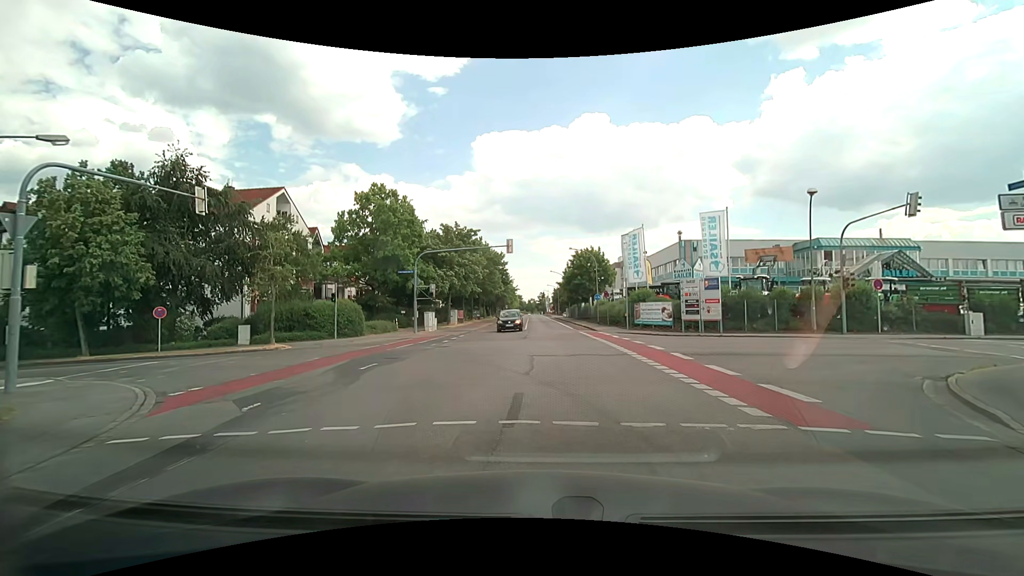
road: tertiary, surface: asphalt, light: Day
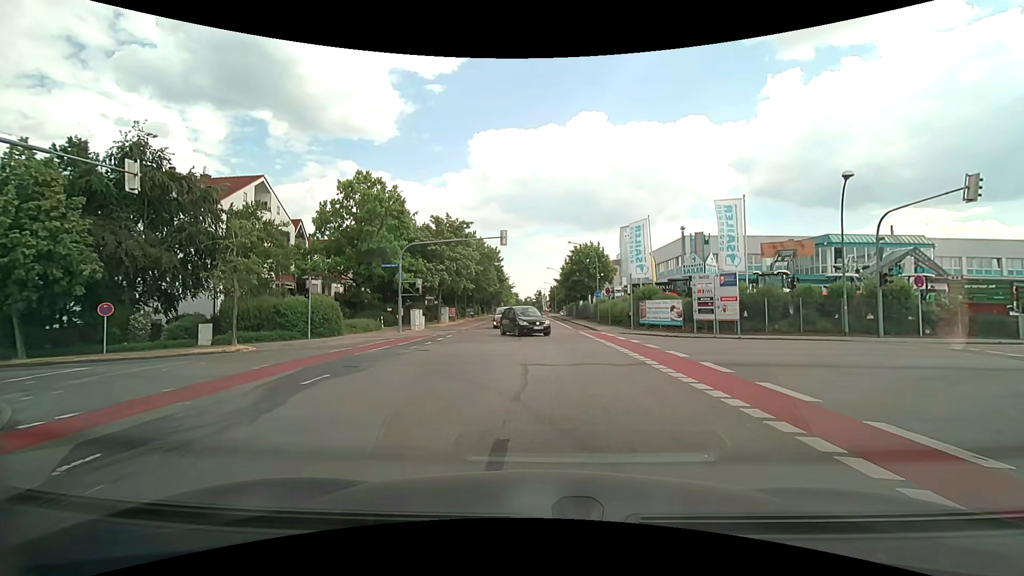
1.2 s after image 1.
(+0.1, +3.2) m; +2°
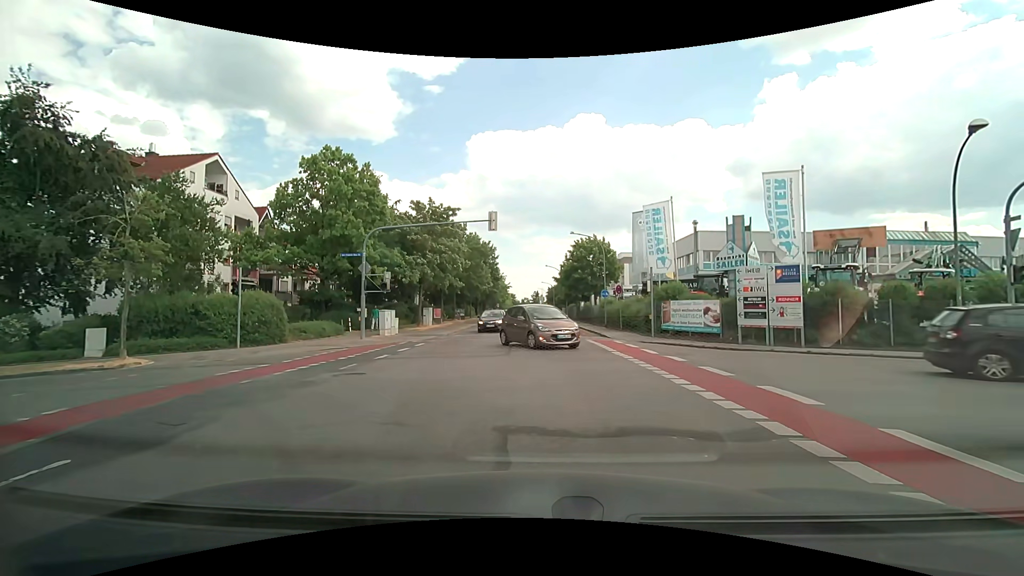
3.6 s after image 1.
(0.0, +6.4) m; +1°
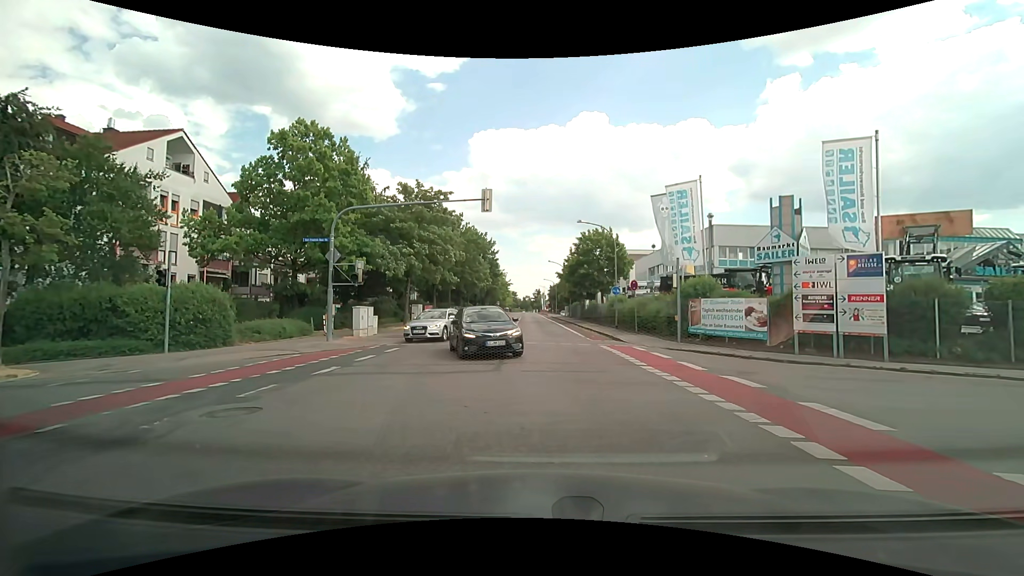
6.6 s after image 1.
(-0.1, +4.2) m; -1°
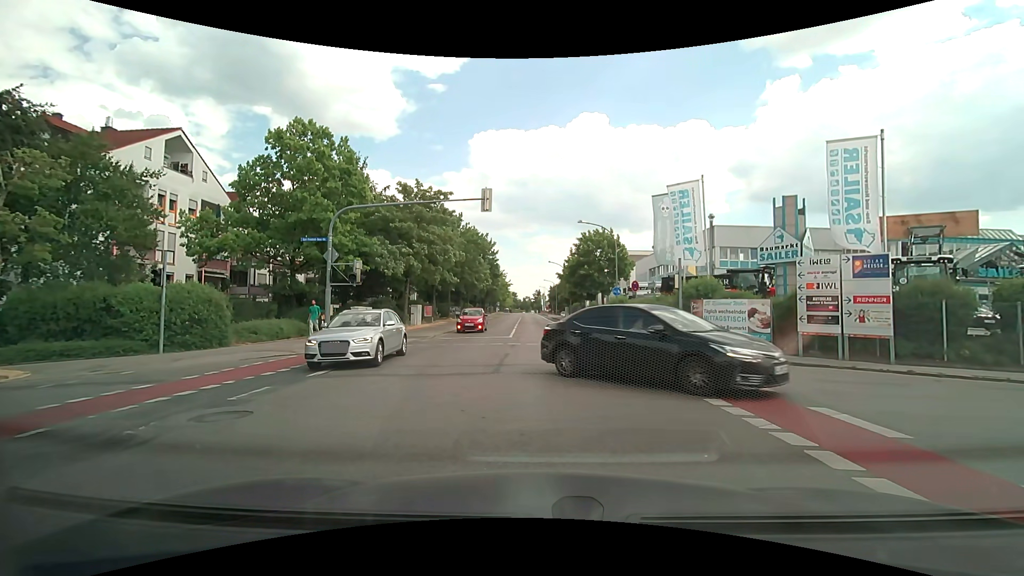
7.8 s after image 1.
(0.0, +0.3) m; 0°
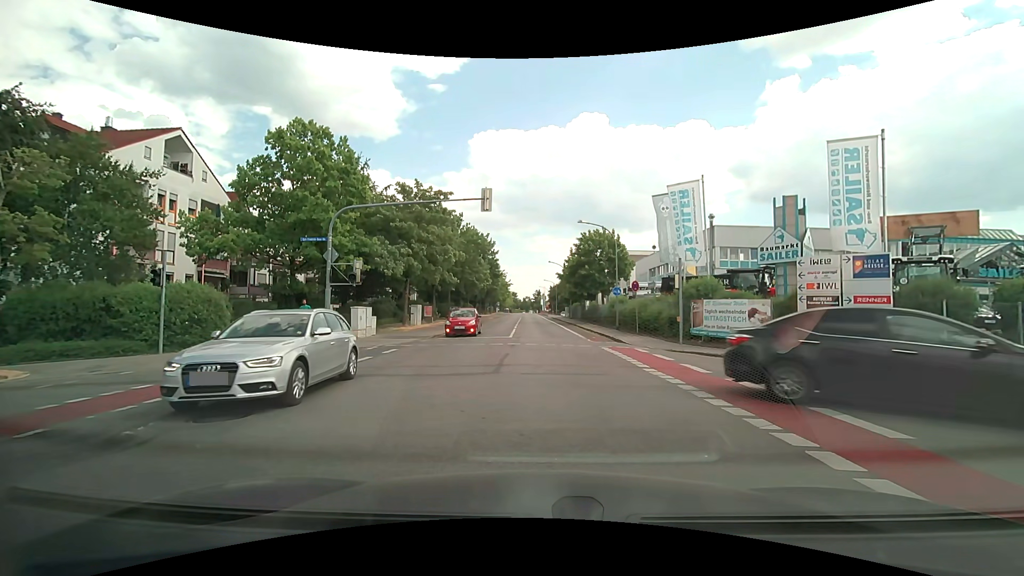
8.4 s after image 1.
(0.0, 0.0) m; 0°
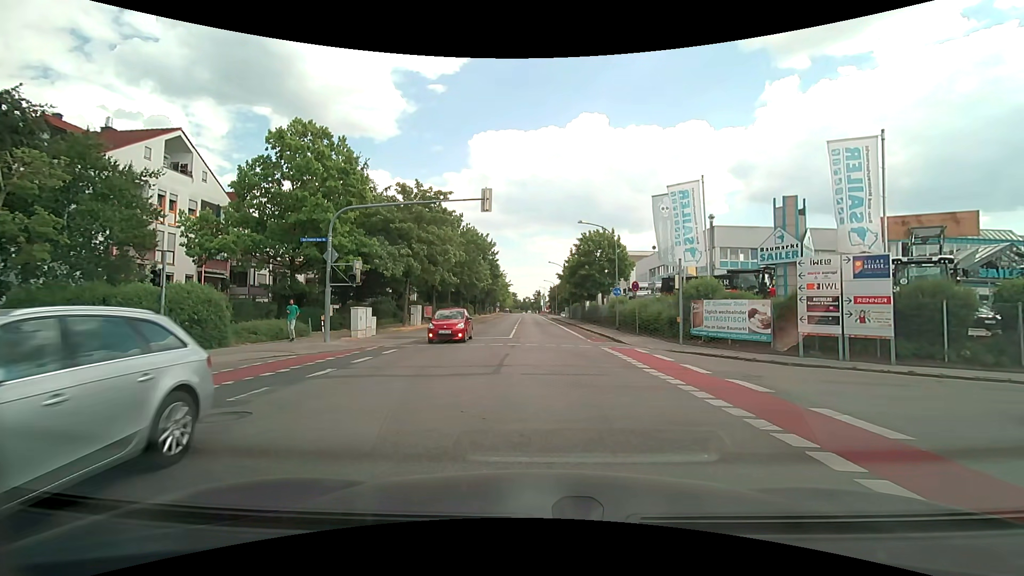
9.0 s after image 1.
(0.0, 0.0) m; 0°
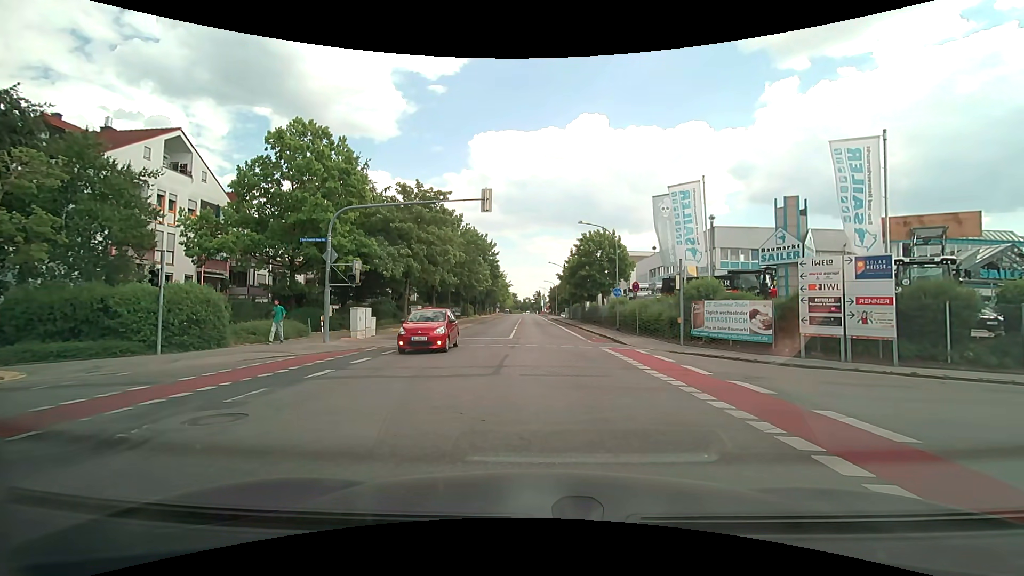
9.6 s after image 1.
(0.0, +0.1) m; 0°
